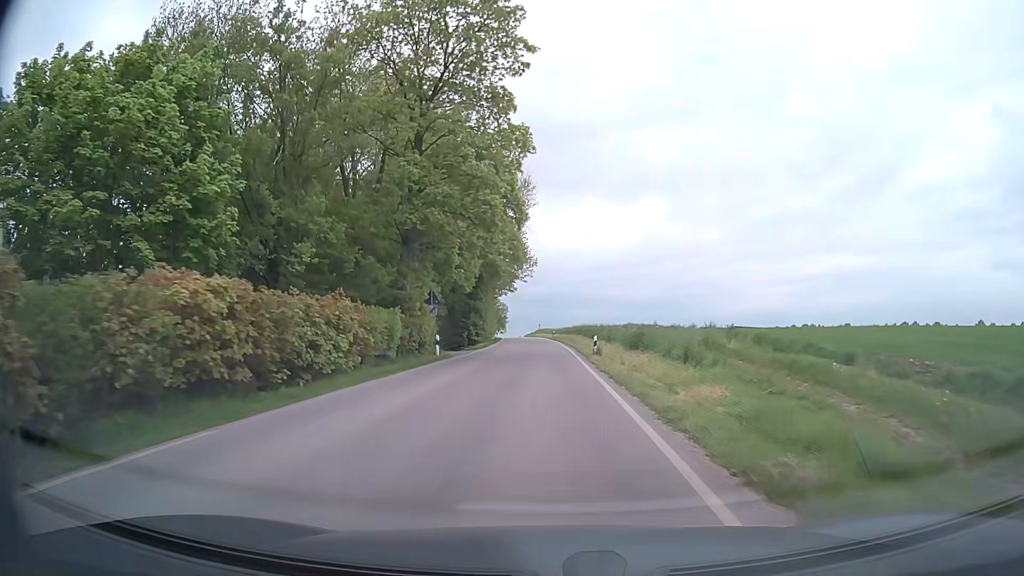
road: secondary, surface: asphalt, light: Day
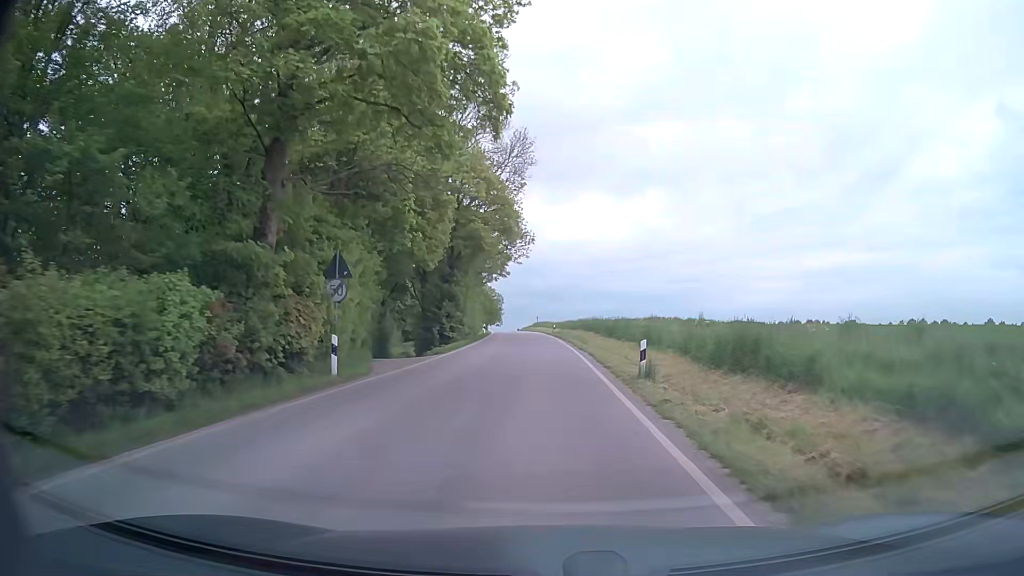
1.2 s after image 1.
(0.0, +14.7) m; 0°
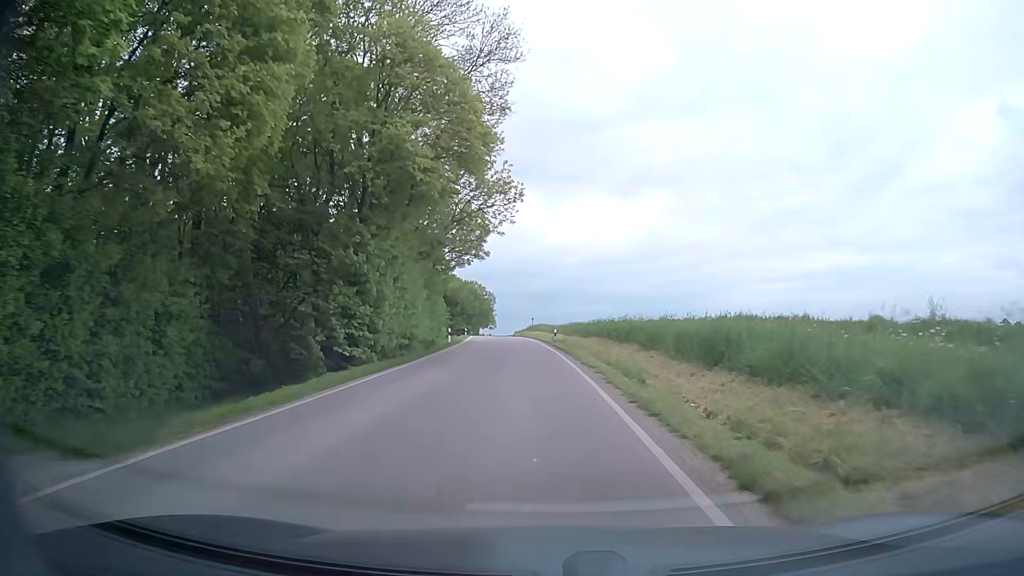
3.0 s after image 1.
(+0.1, +22.0) m; 0°
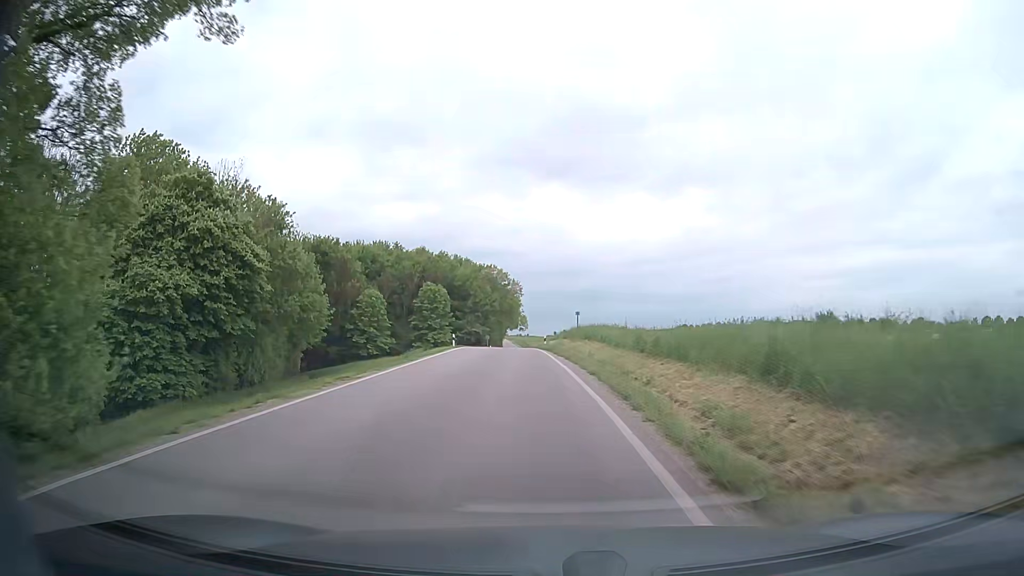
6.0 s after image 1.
(-1.0, +41.5) m; -3°
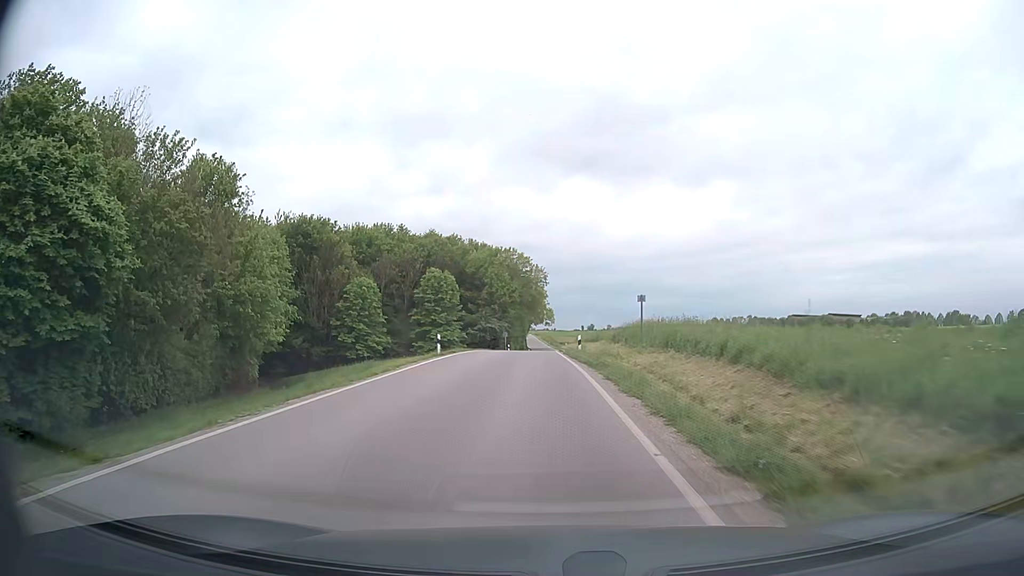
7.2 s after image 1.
(-0.3, +17.3) m; -2°
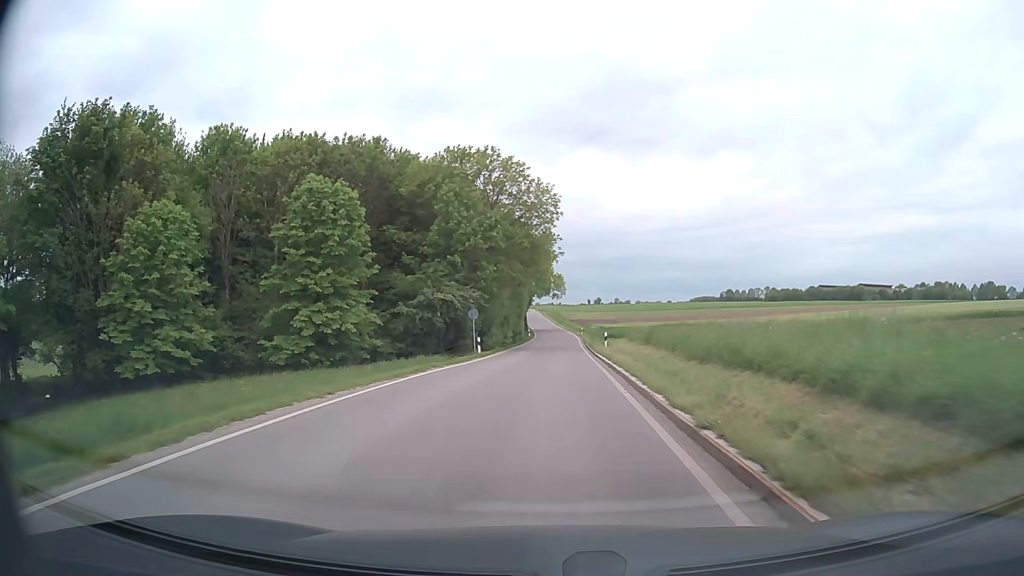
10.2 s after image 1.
(-0.5, +44.0) m; 0°
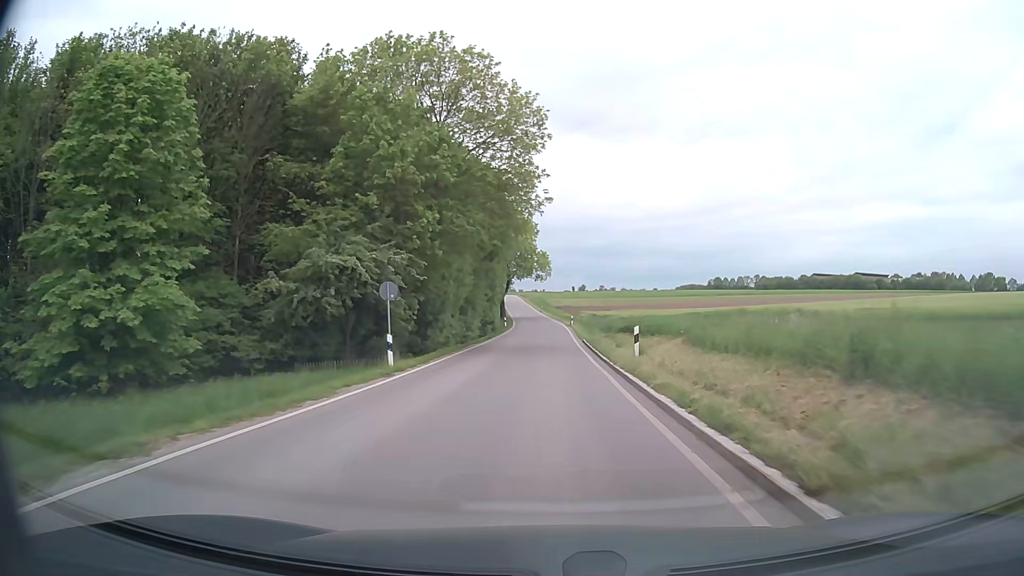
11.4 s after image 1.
(+0.2, +17.7) m; +1°
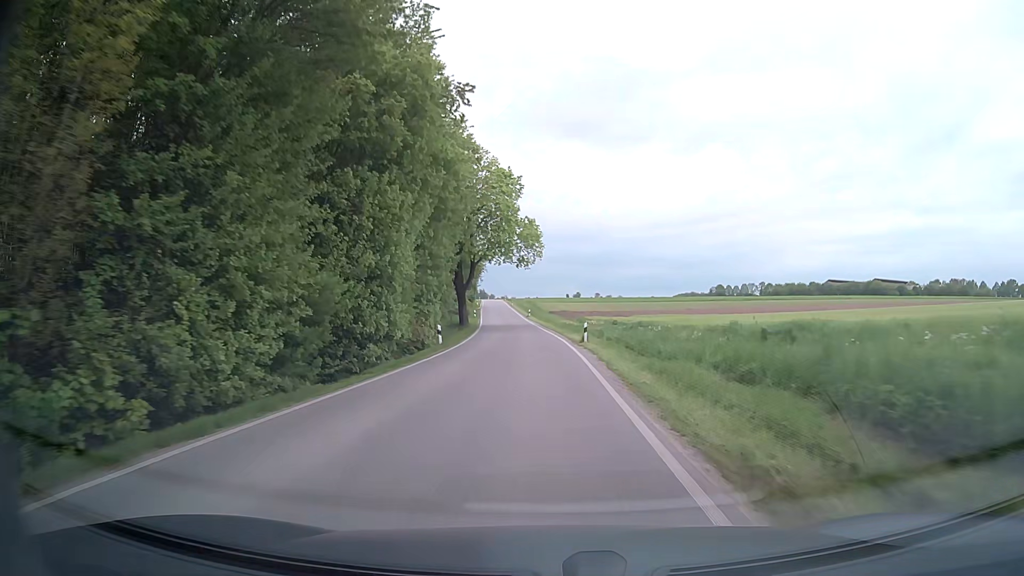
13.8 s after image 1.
(+0.3, +36.5) m; 0°
(0, +10) (0, +20) (0, +30) (-1, +40) (-1, +50) (-2, +60) (-3, +70) (-4, +80) (-5, +90) (-6, +100) m
